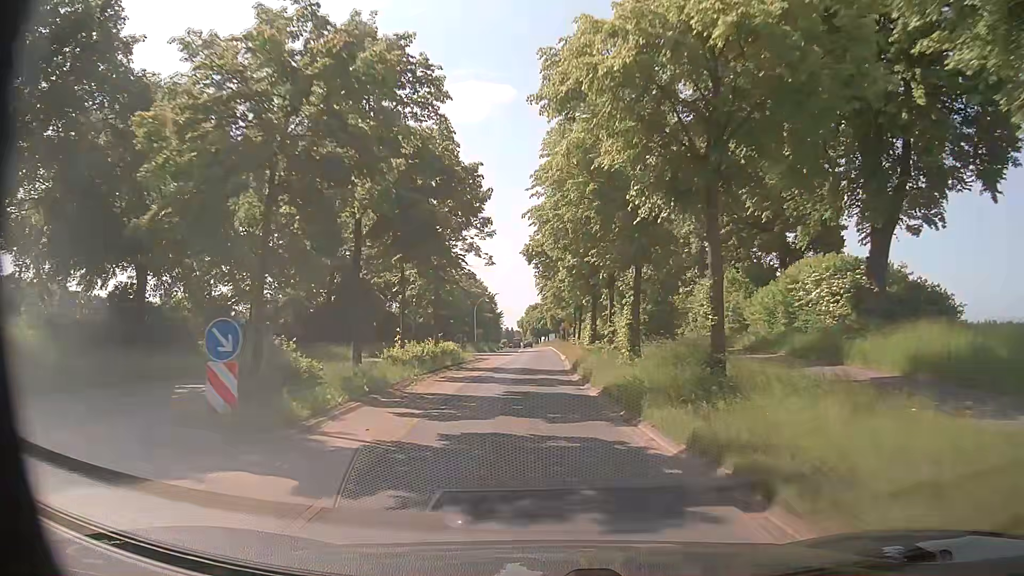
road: primary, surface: asphalt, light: Day
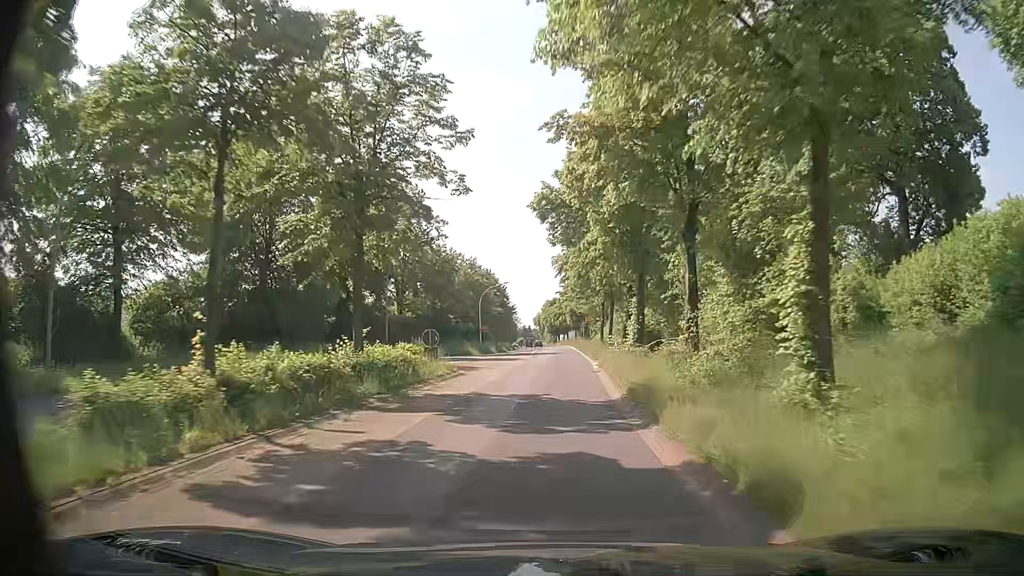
(-0.1, +15.5) m; -2°
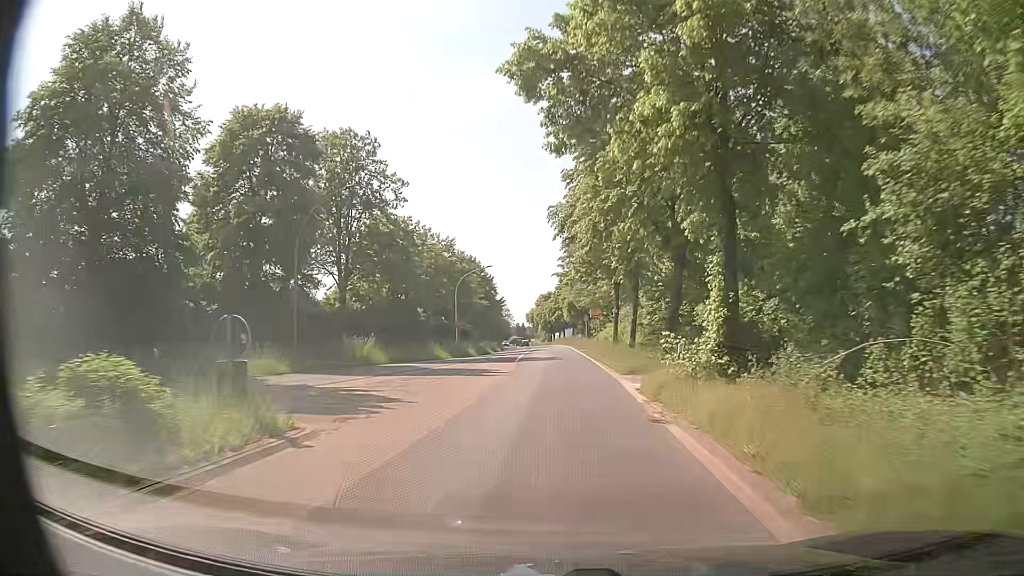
(+0.2, +15.6) m; +1°
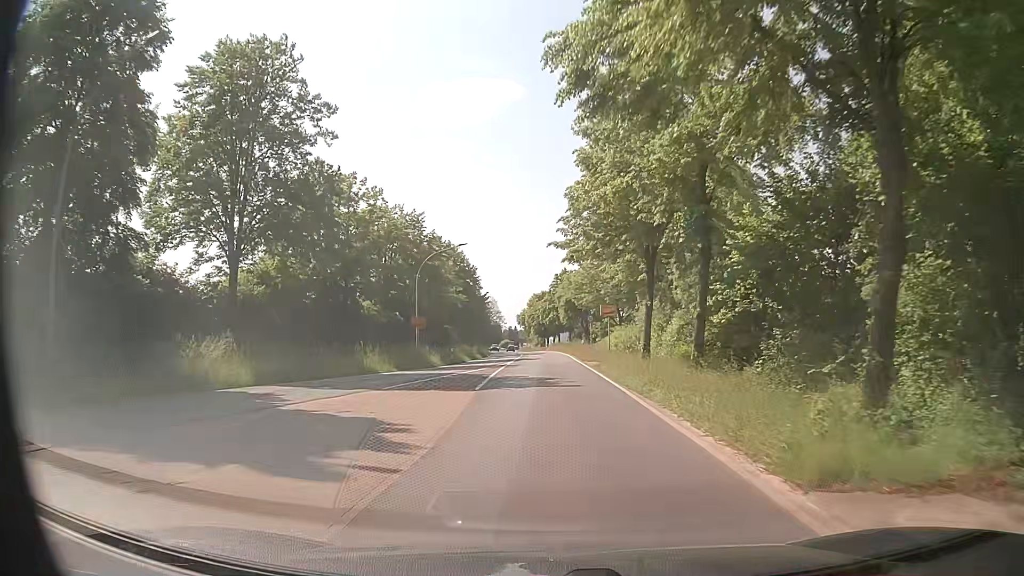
(0.0, +15.6) m; 0°
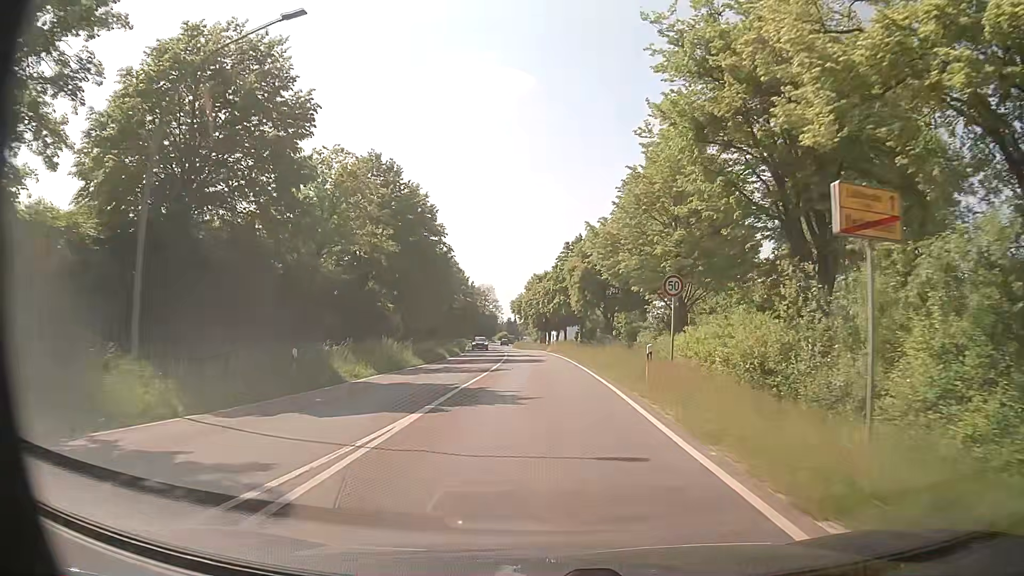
(+0.3, +31.5) m; 0°
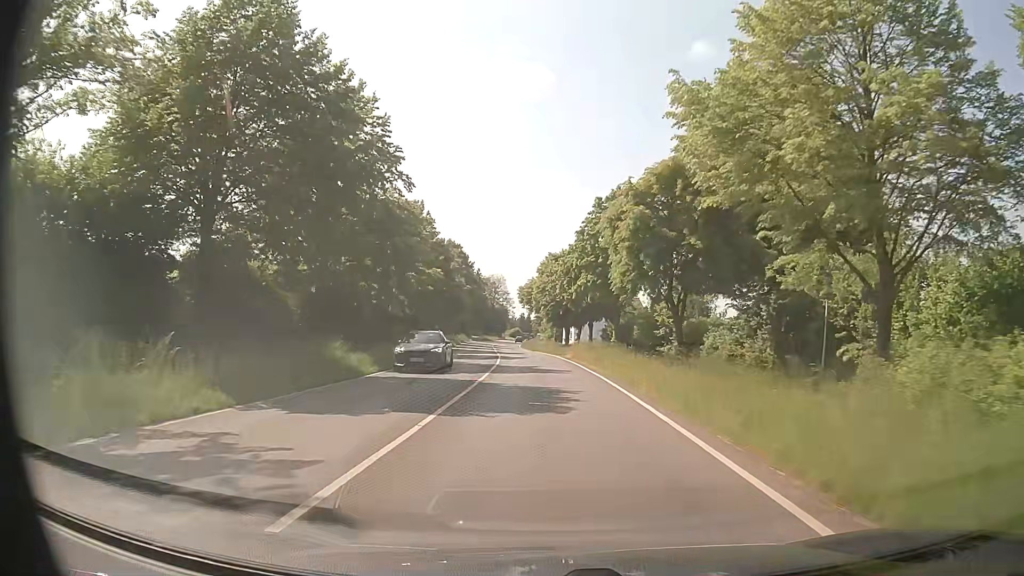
(-0.1, +23.5) m; -1°
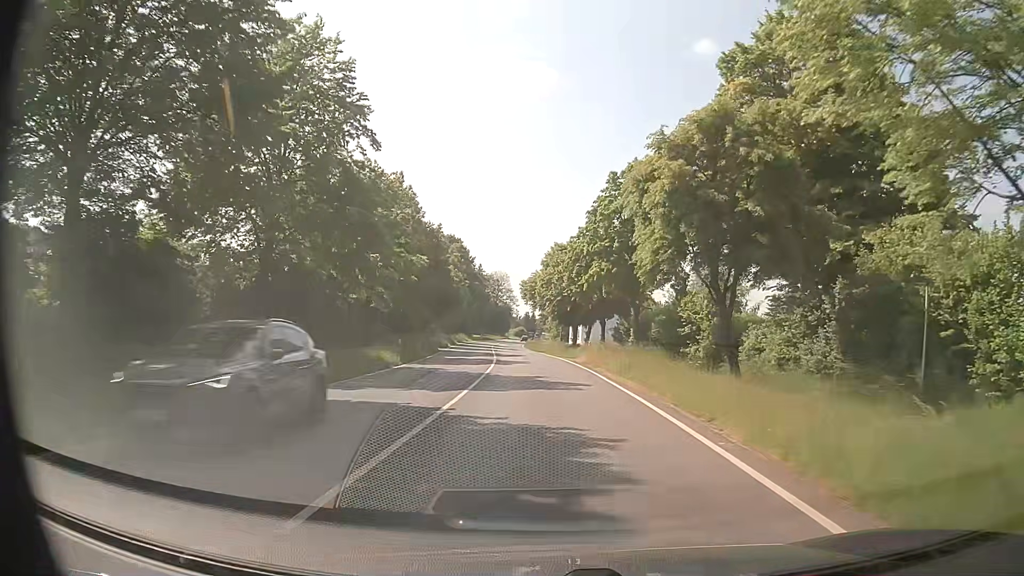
(0.0, +7.8) m; -1°
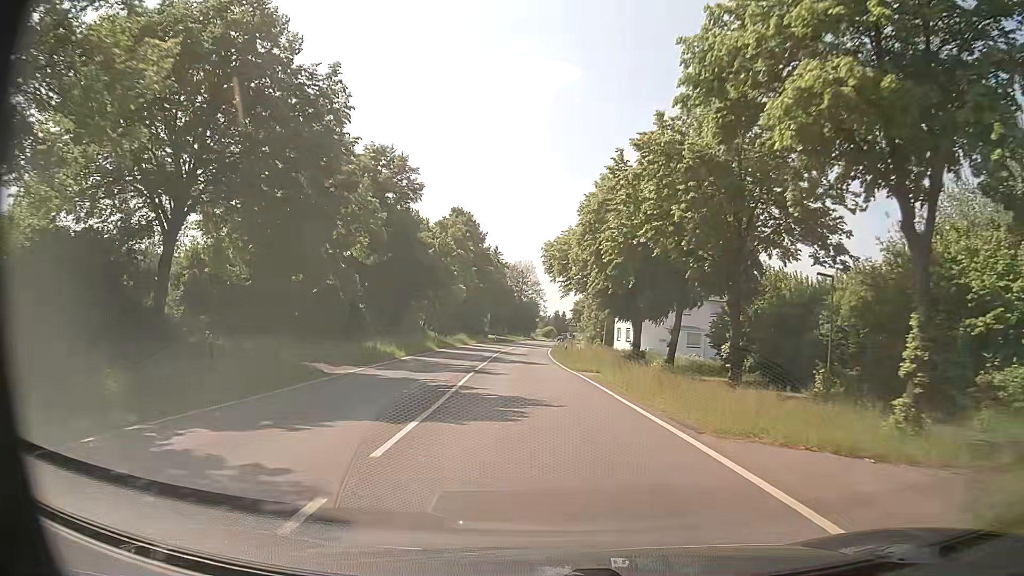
(-0.5, +31.3) m; -2°
(0, +10) (-1, +20) (-1, +30) (-1, +40) (-2, +50) (-2, +60) (-2, +70) (-2, +80) (-2, +90) (-1, +100) m
